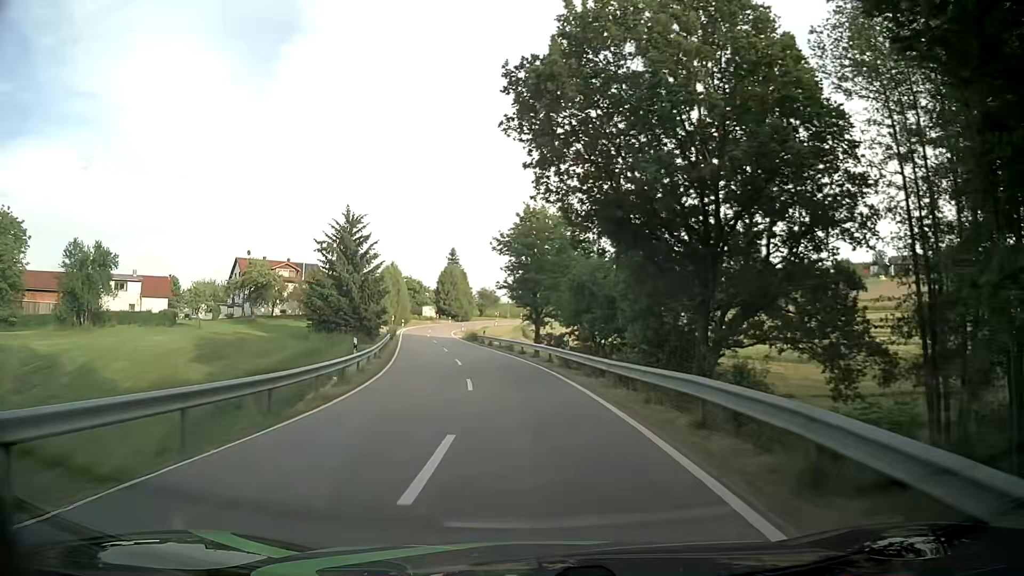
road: tertiary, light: Day
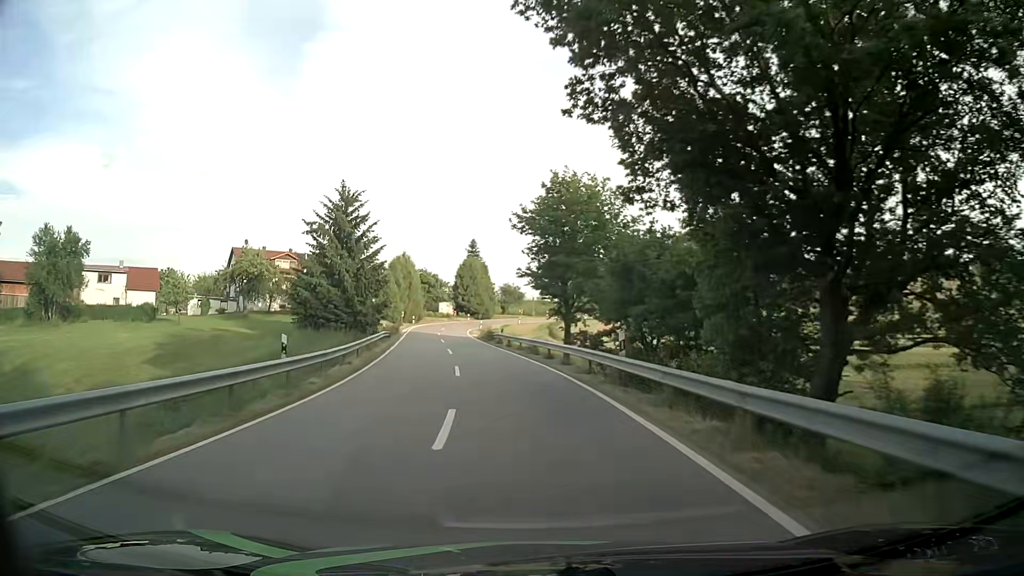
(-0.1, +9.6) m; -1°
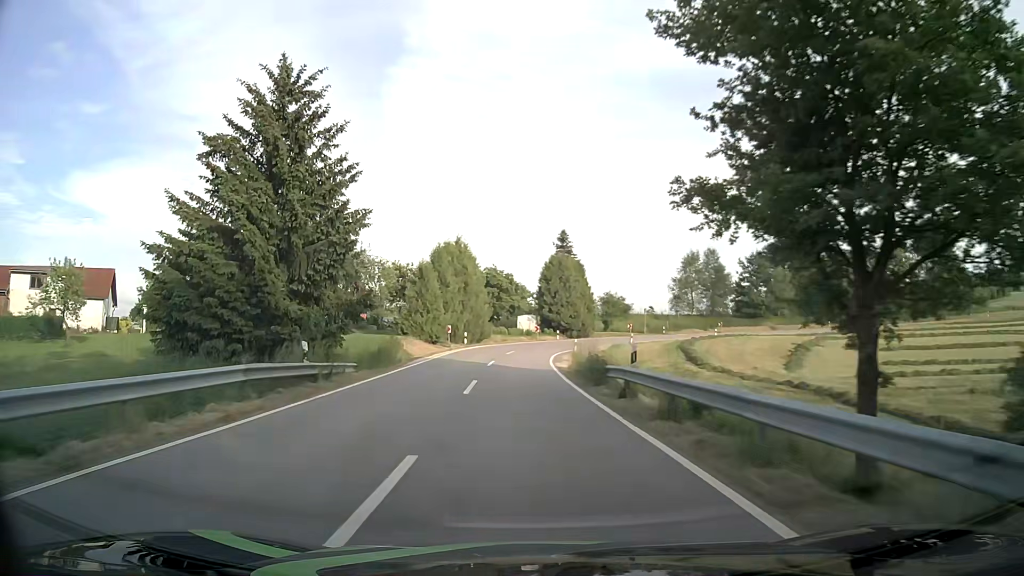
(-2.2, +28.5) m; -8°
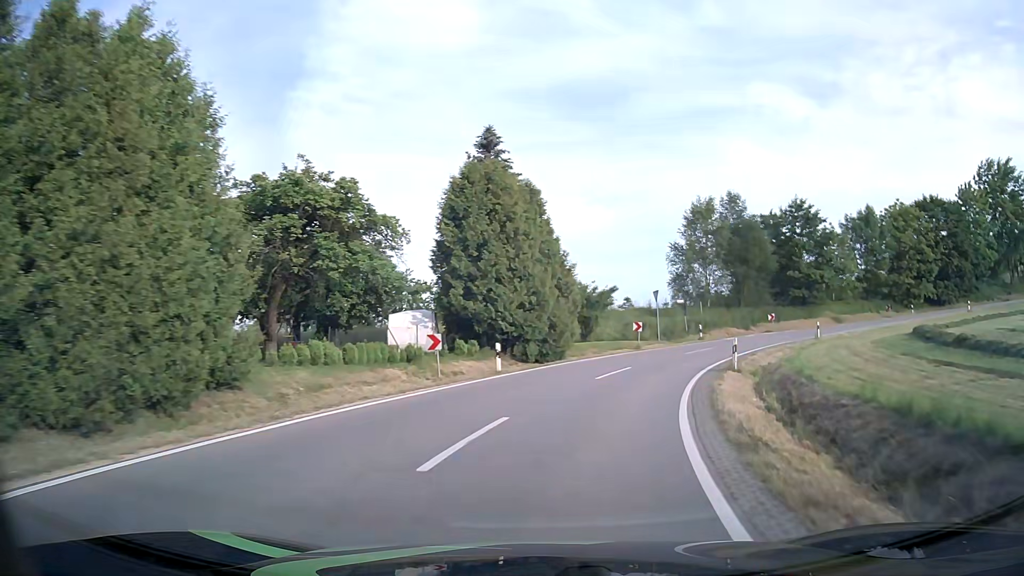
(0.0, +43.8) m; +7°
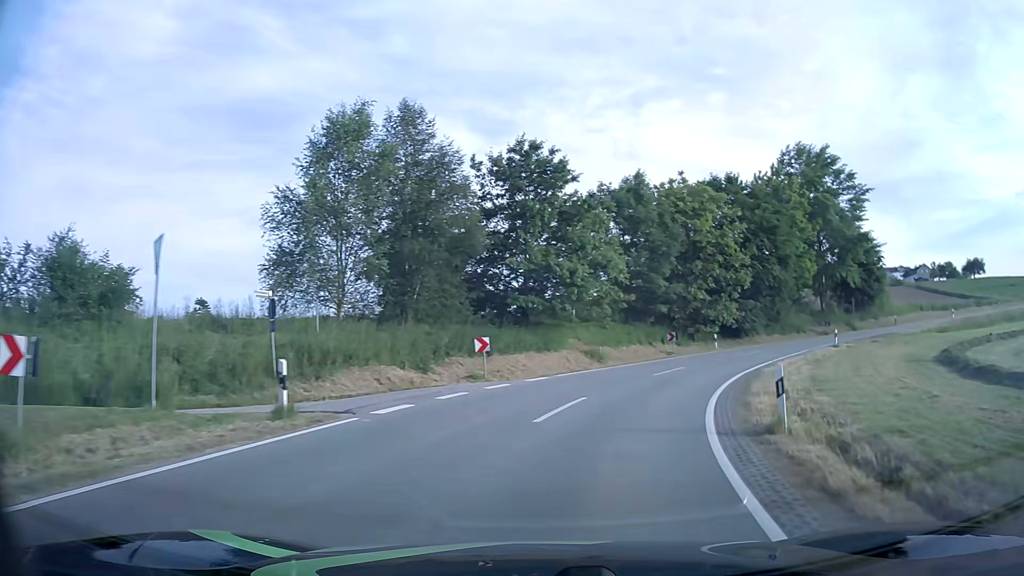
(+7.6, +29.4) m; +30°
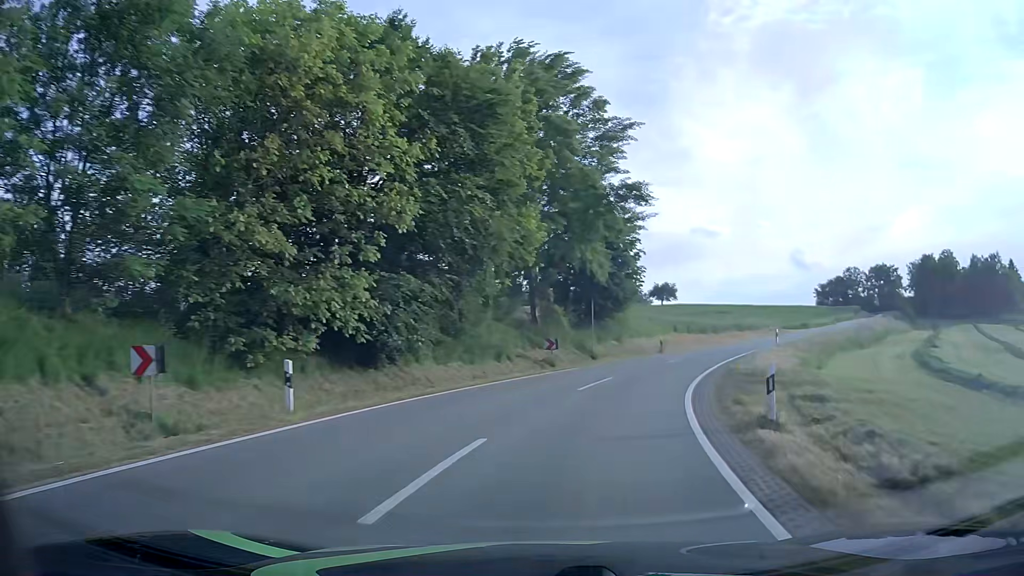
(+8.0, +28.1) m; +31°
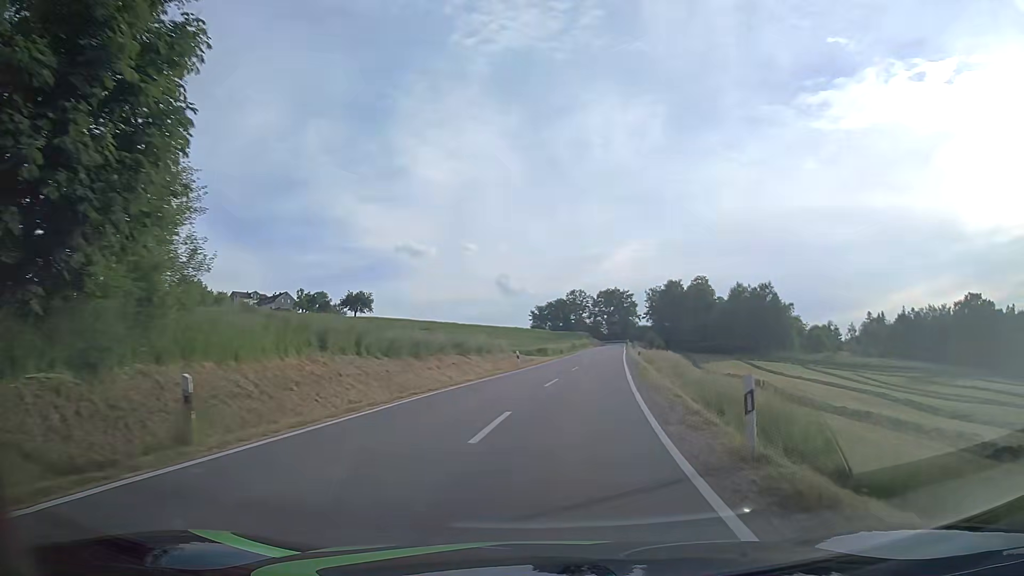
(+7.4, +30.3) m; +25°
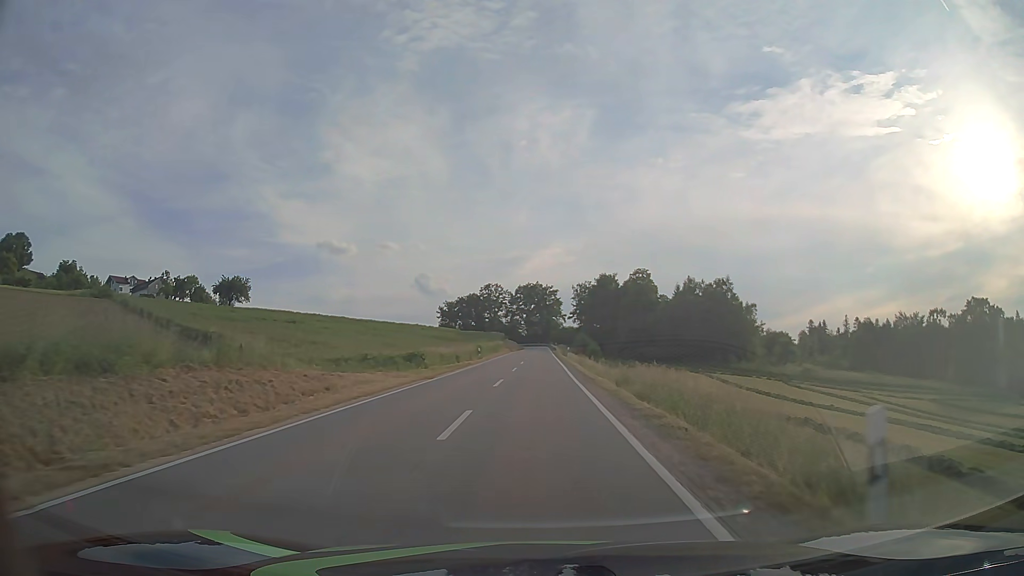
(+3.7, +35.4) m; +8°
(0, +10) (0, +20) (0, +30) (0, +40) (0, +50) (0, +60) (+1, +70) (+1, +80) (+1, +90) (+1, +100) m
